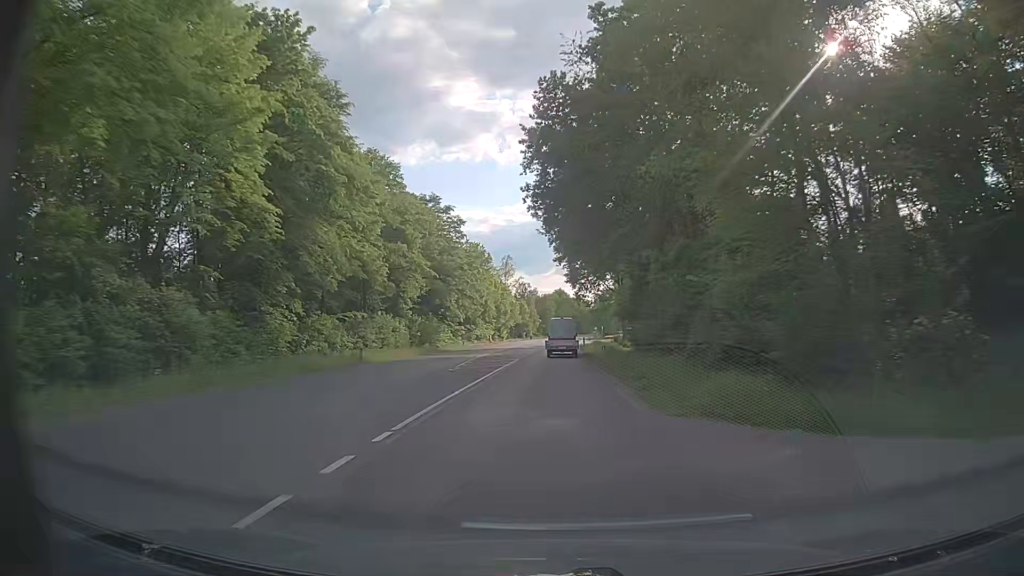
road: secondary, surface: asphalt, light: Day
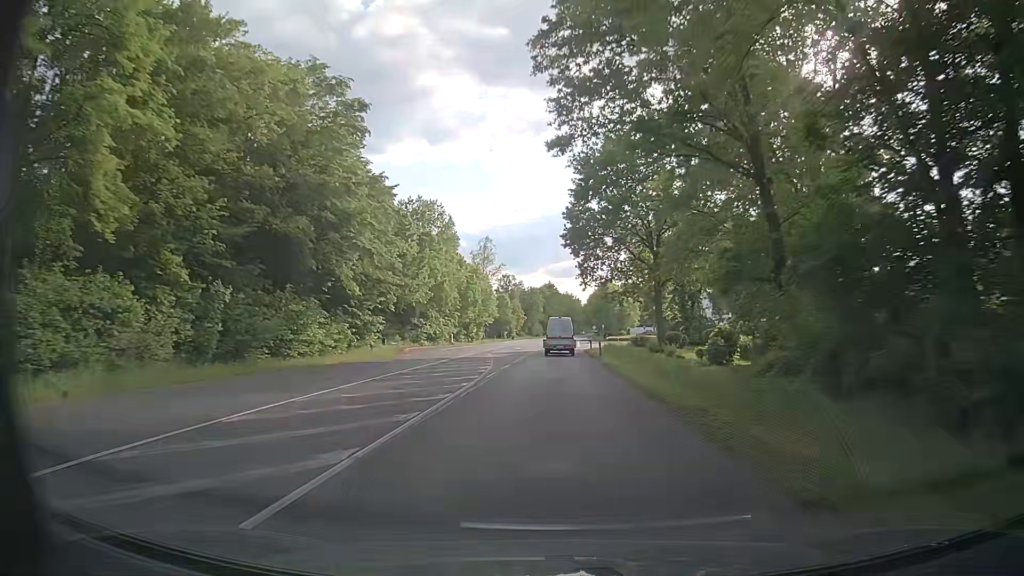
(+0.2, +36.2) m; +1°
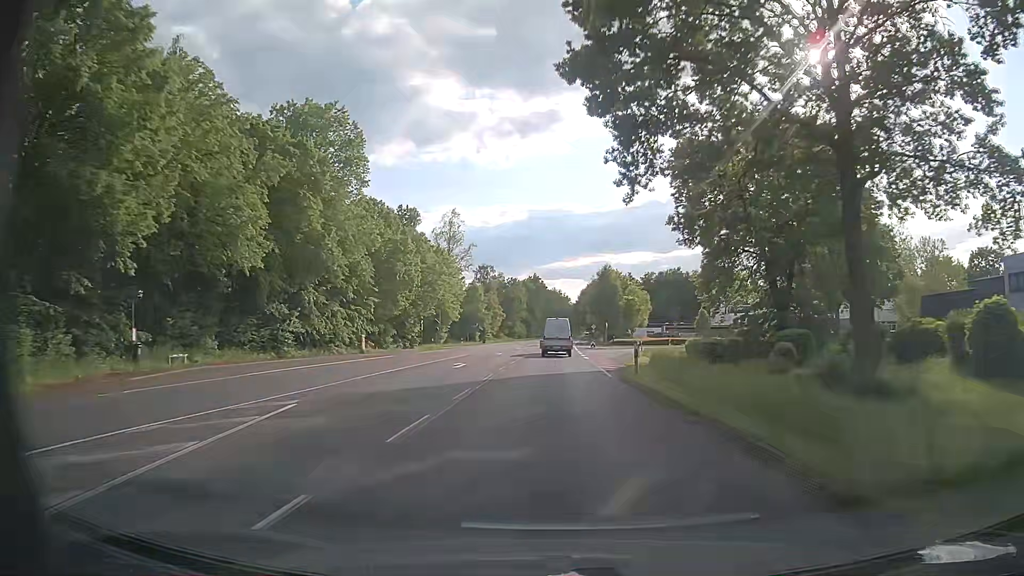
(+0.5, +36.6) m; +2°
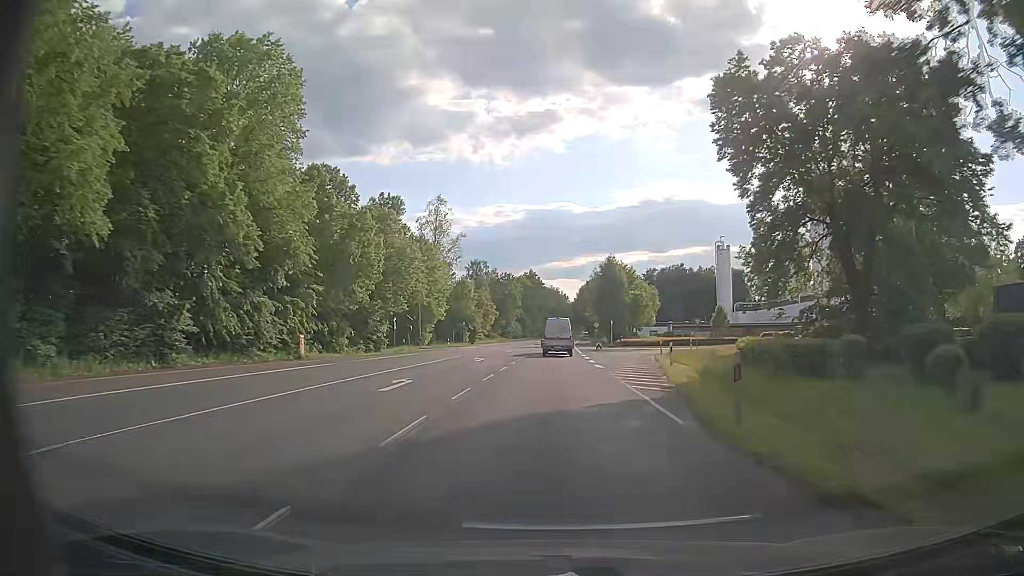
(0.0, +12.3) m; 0°
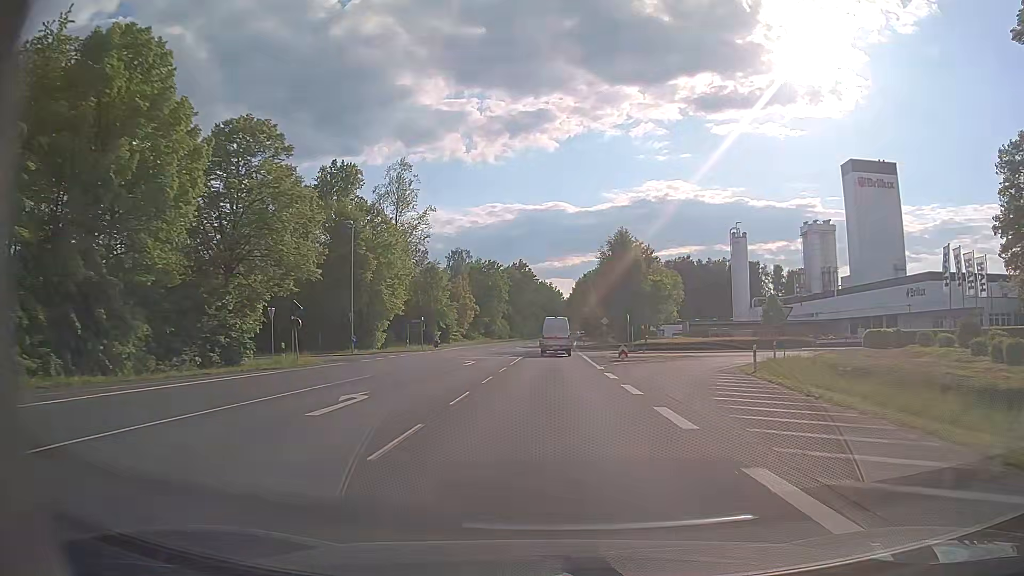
(+0.2, +24.6) m; 0°
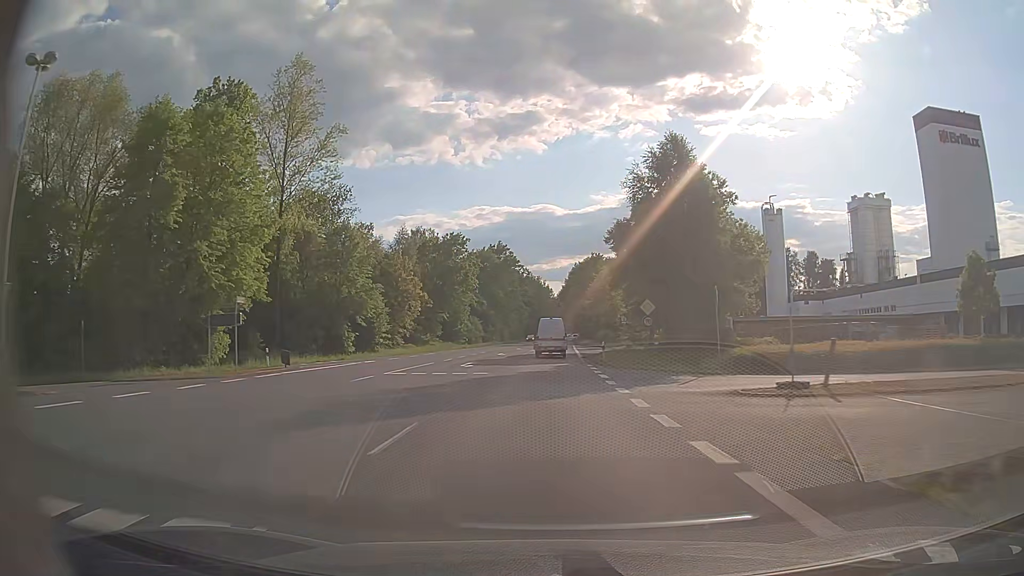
(+0.7, +36.6) m; +2°
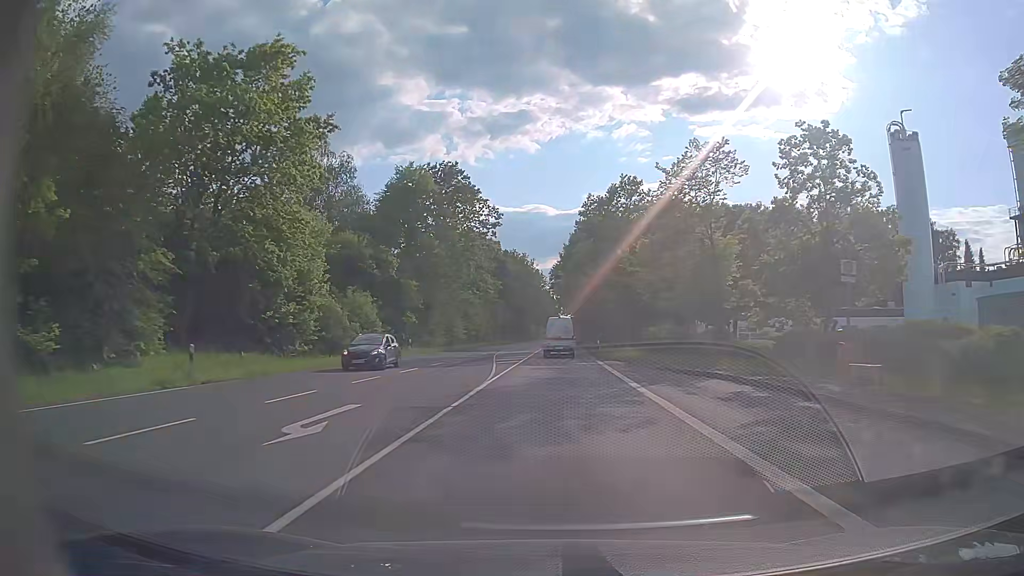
(+0.3, +60.9) m; +1°
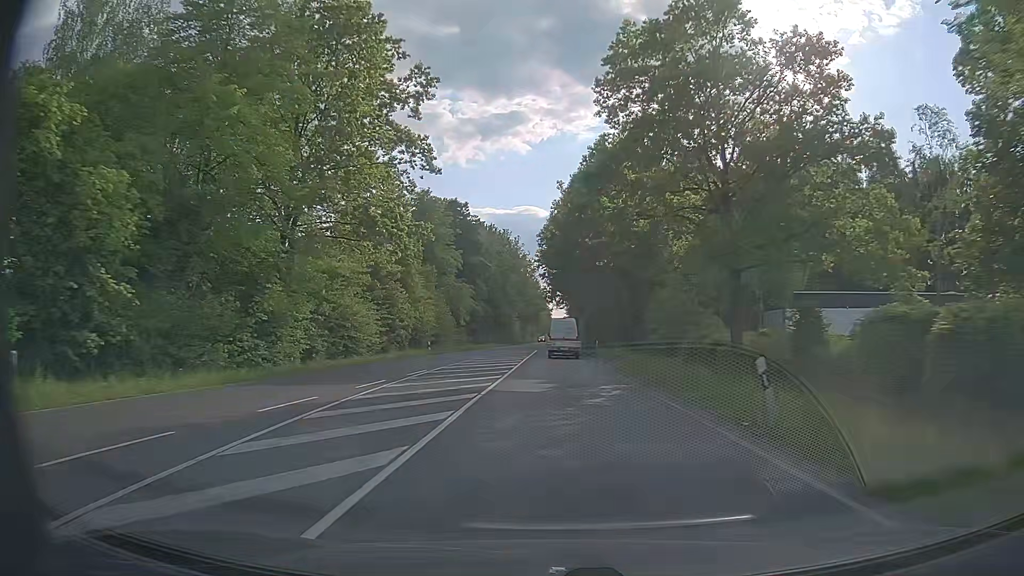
(+0.2, +37.1) m; +1°
(0, +10) (0, +20) (0, +30) (0, +40) (0, +50) (+1, +60) (+1, +70) (+1, +80) (+1, +90) (+2, +100) m
